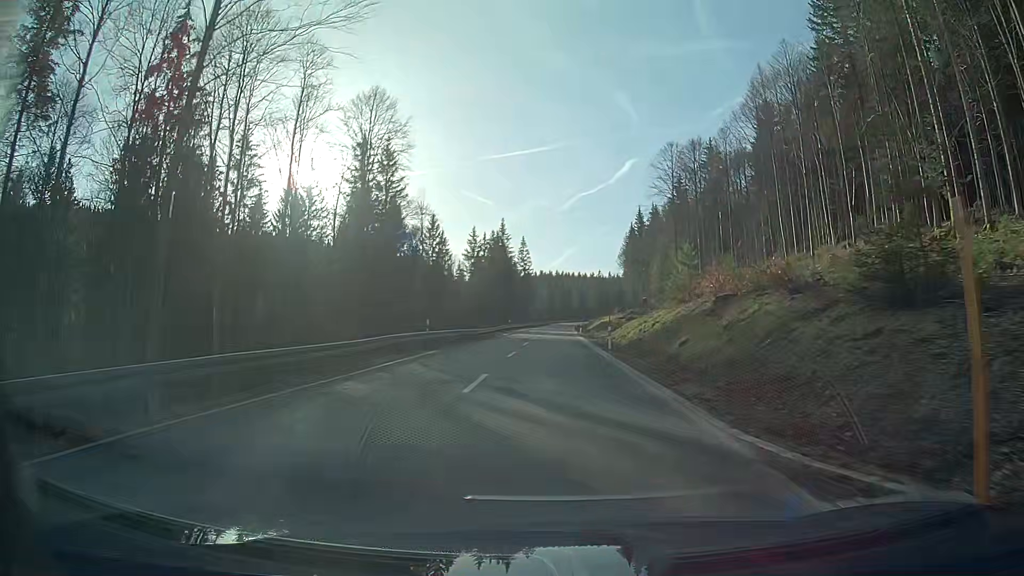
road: secondary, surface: asphalt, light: Day
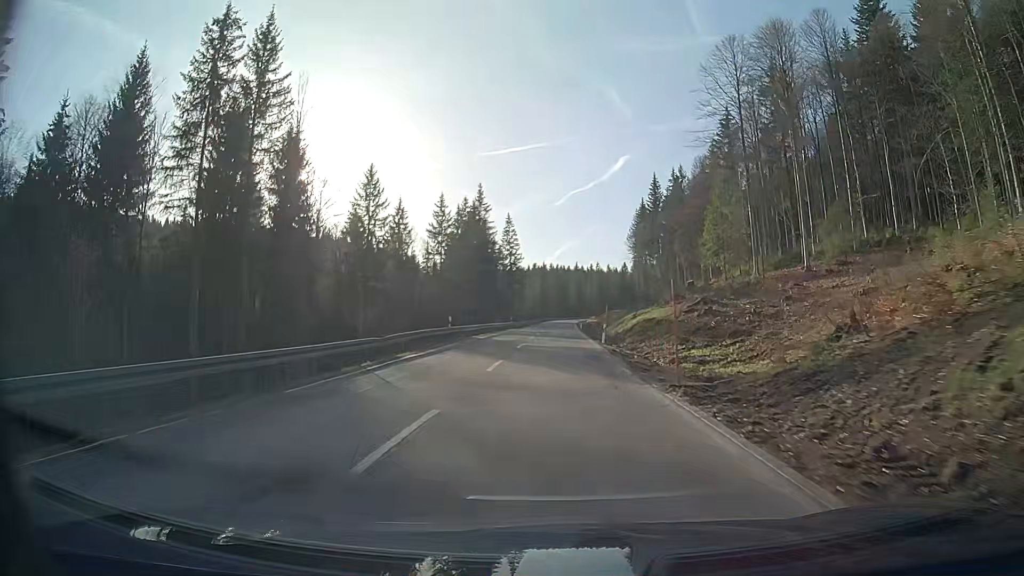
(+0.1, +43.1) m; 0°
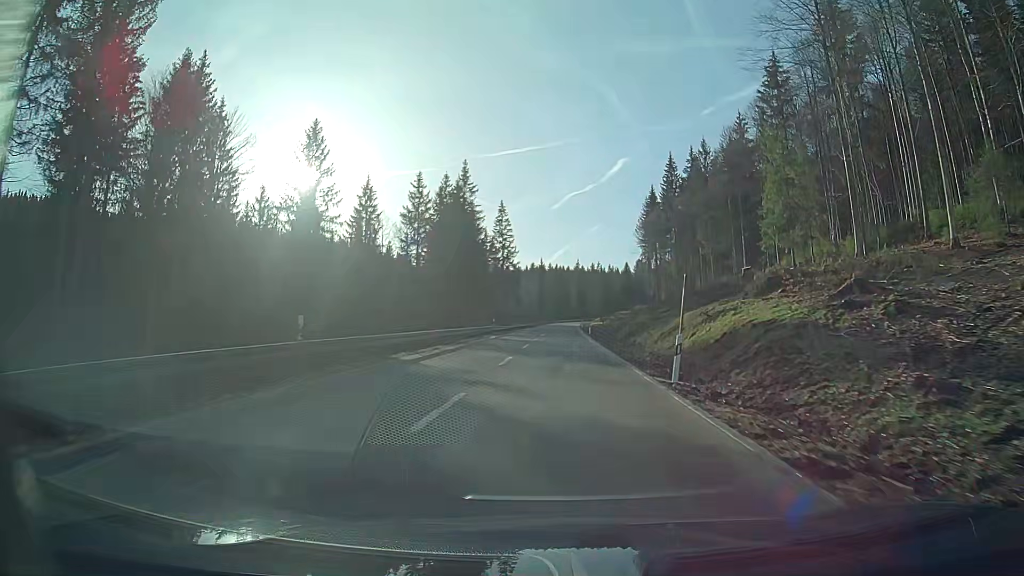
(0.0, +22.3) m; 0°
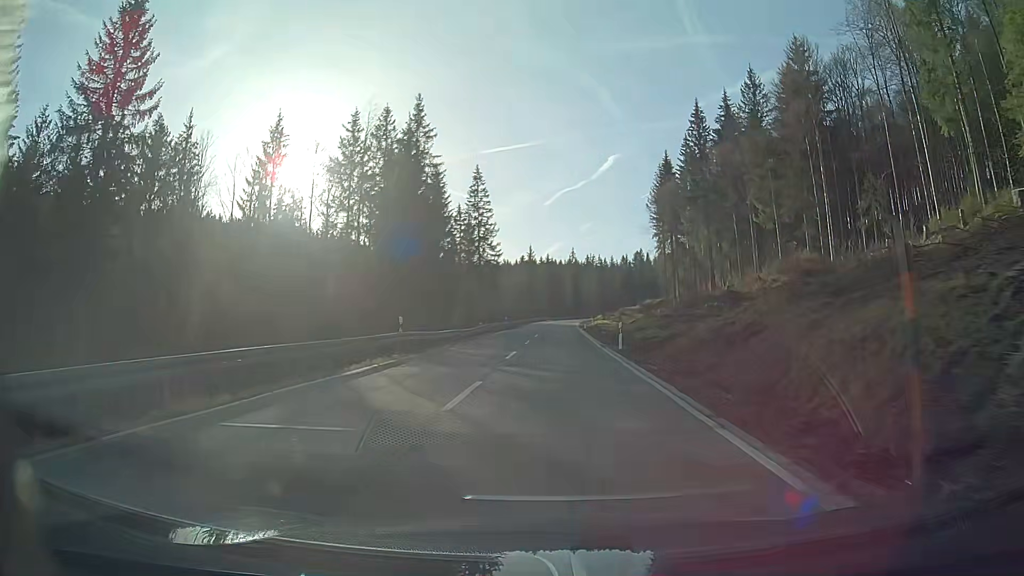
(+0.2, +33.8) m; +1°
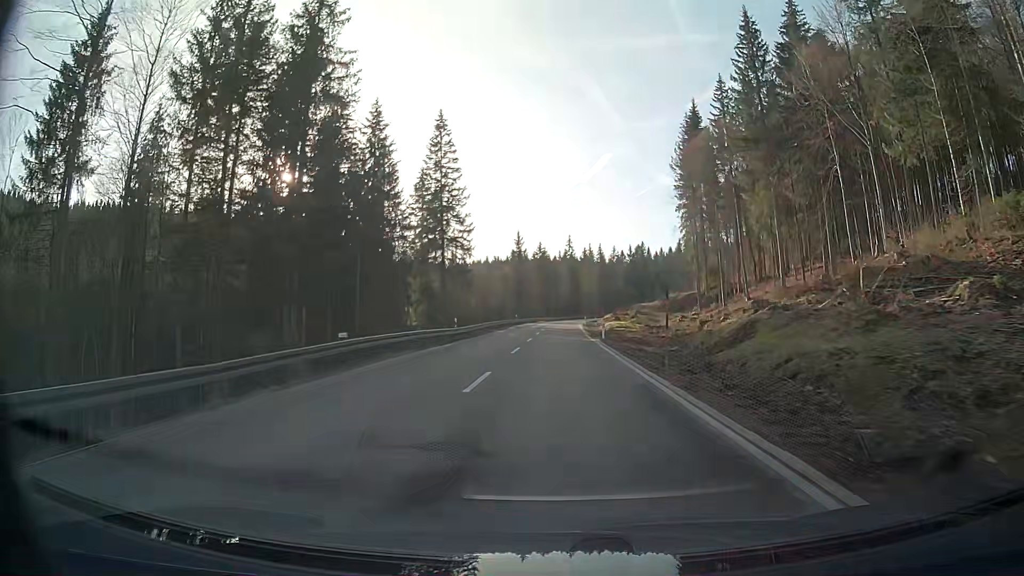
(+0.2, +34.0) m; +1°
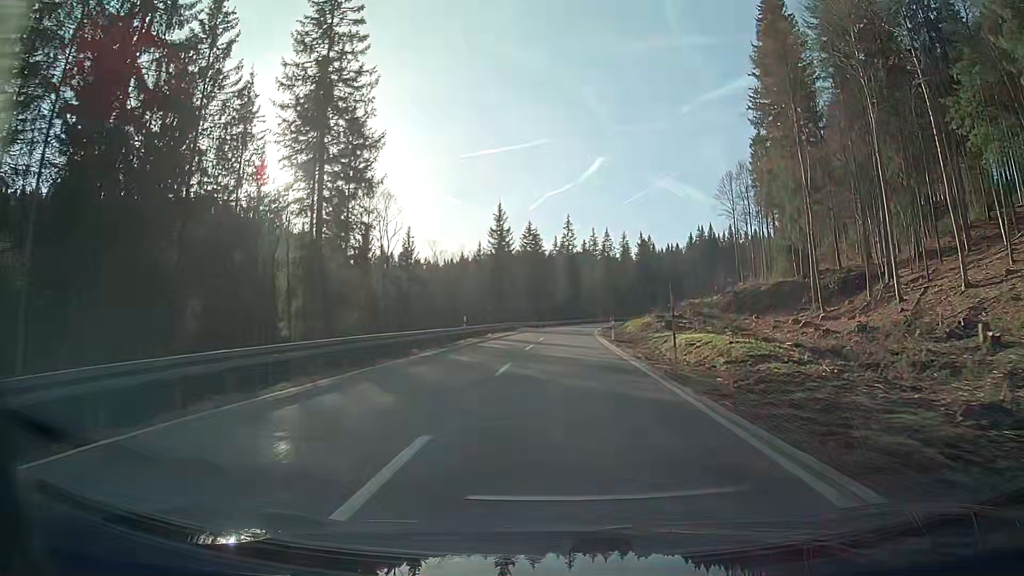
(+0.1, +44.5) m; +1°
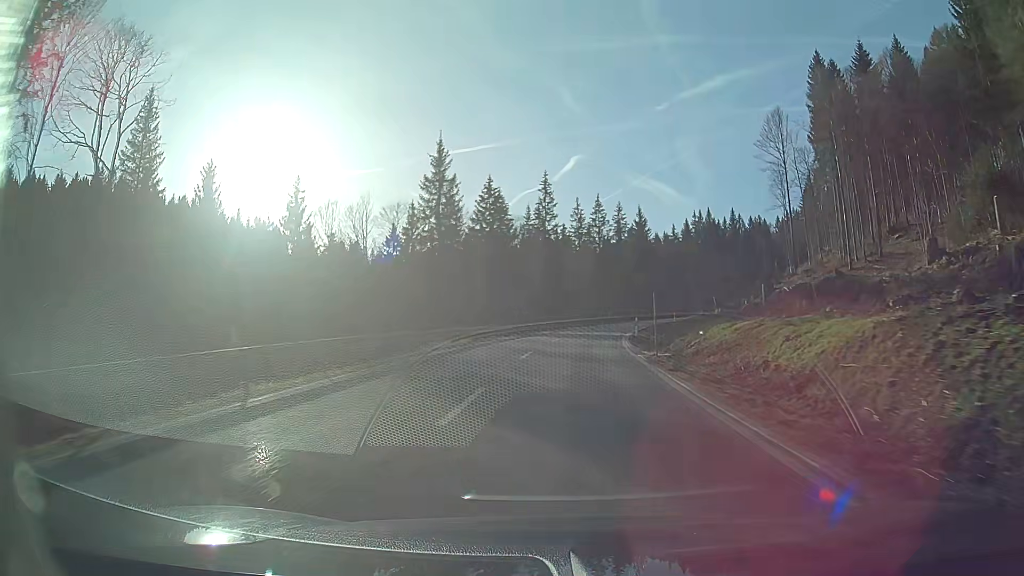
(+0.8, +43.3) m; +2°
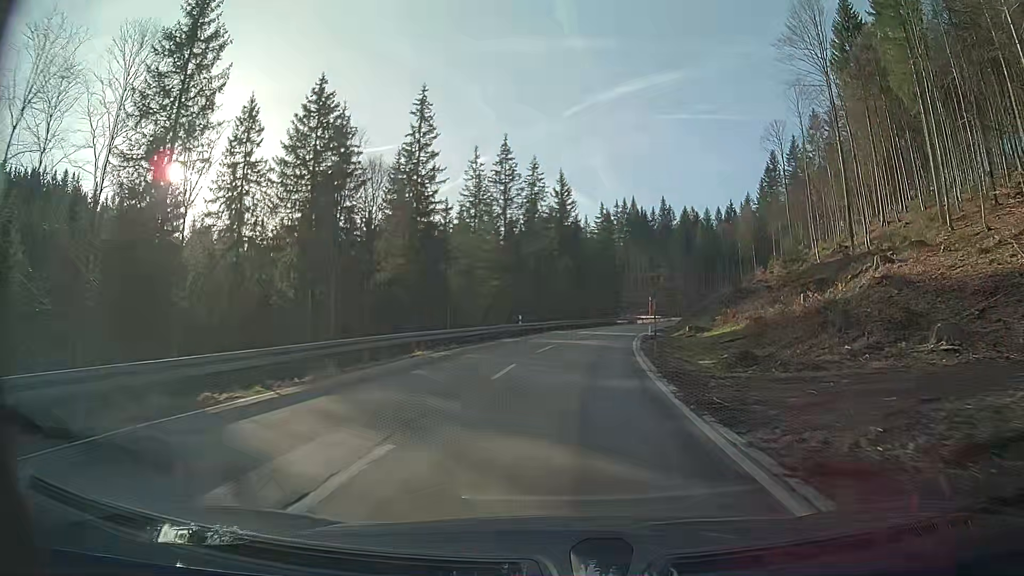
(+3.0, +41.5) m; +9°
(0, +10) (+1, +20) (+2, +30) (+3, +40) (+5, +50) (+7, +59) (+10, +69) (+13, +79) (+16, +88) (+19, +98) m
